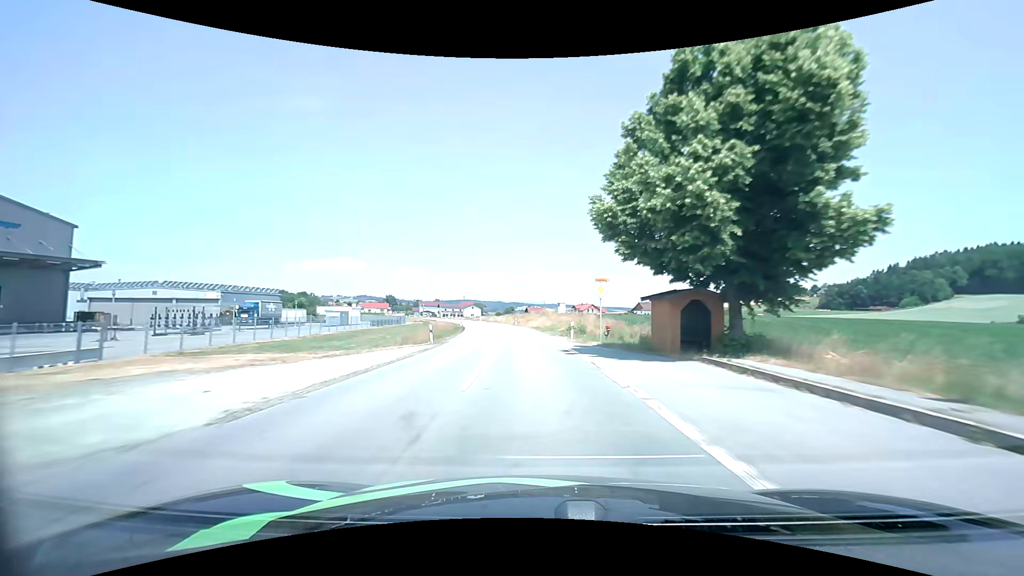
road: secondary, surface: asphalt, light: Day
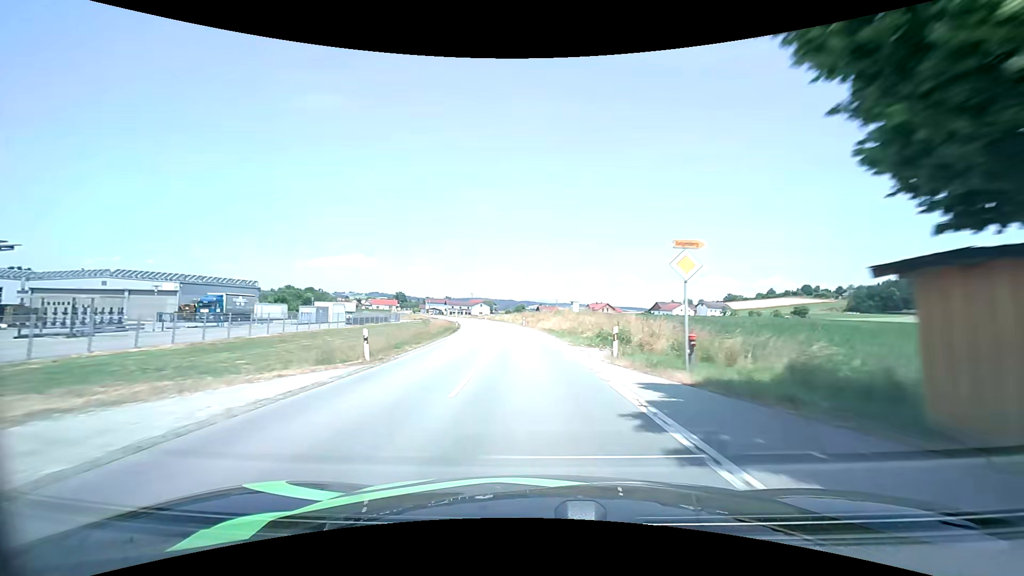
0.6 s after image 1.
(-0.2, +12.7) m; -2°
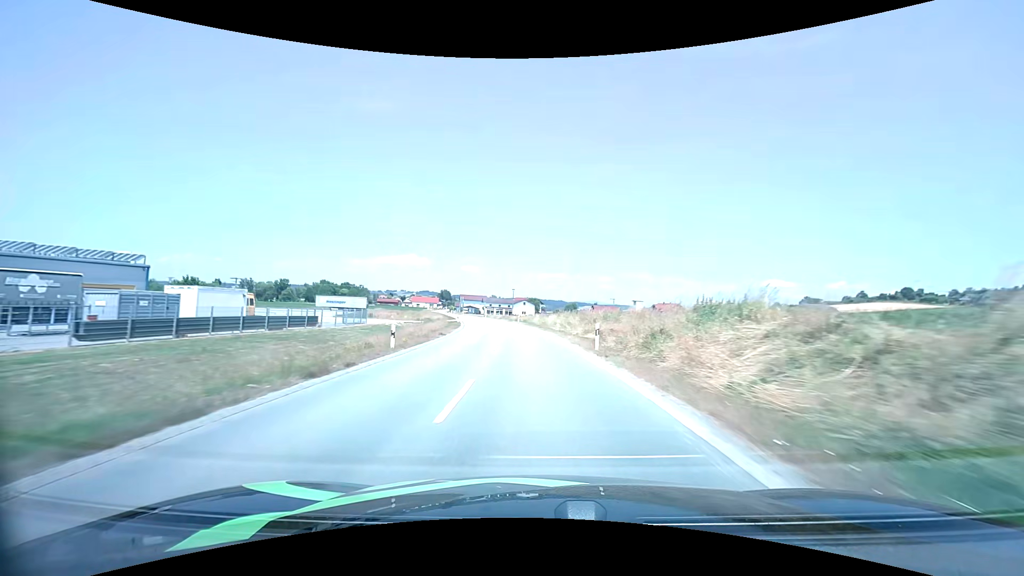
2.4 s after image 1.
(-1.6, +38.4) m; -5°
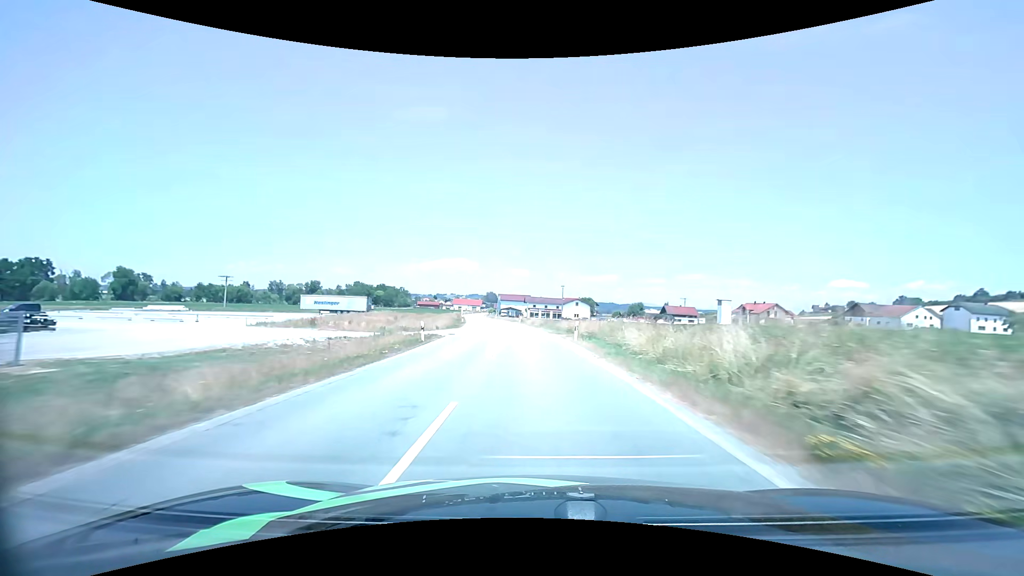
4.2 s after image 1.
(-1.8, +38.4) m; -6°
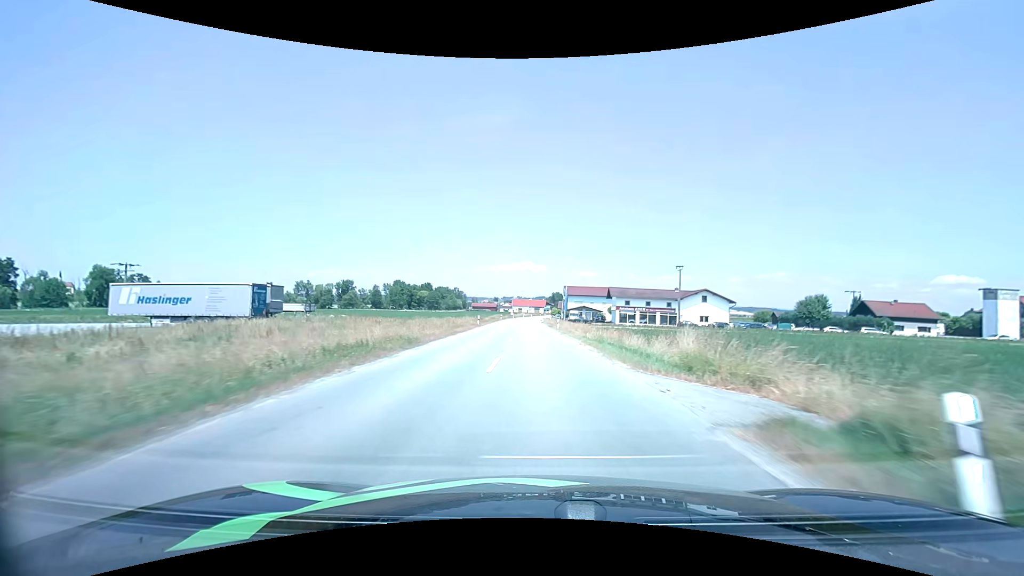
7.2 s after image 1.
(-4.8, +64.4) m; -8°
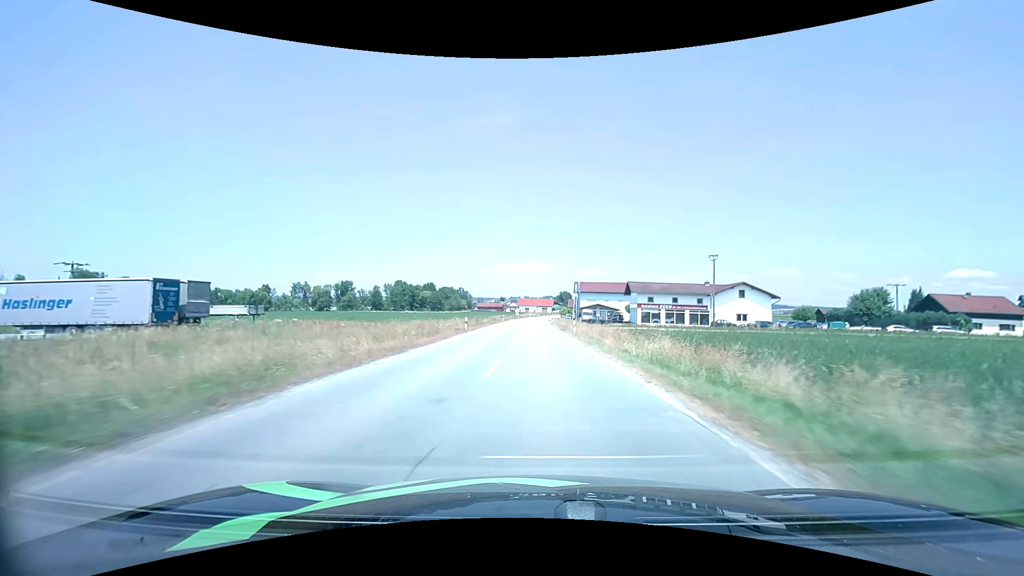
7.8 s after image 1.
(-0.1, +12.8) m; -1°
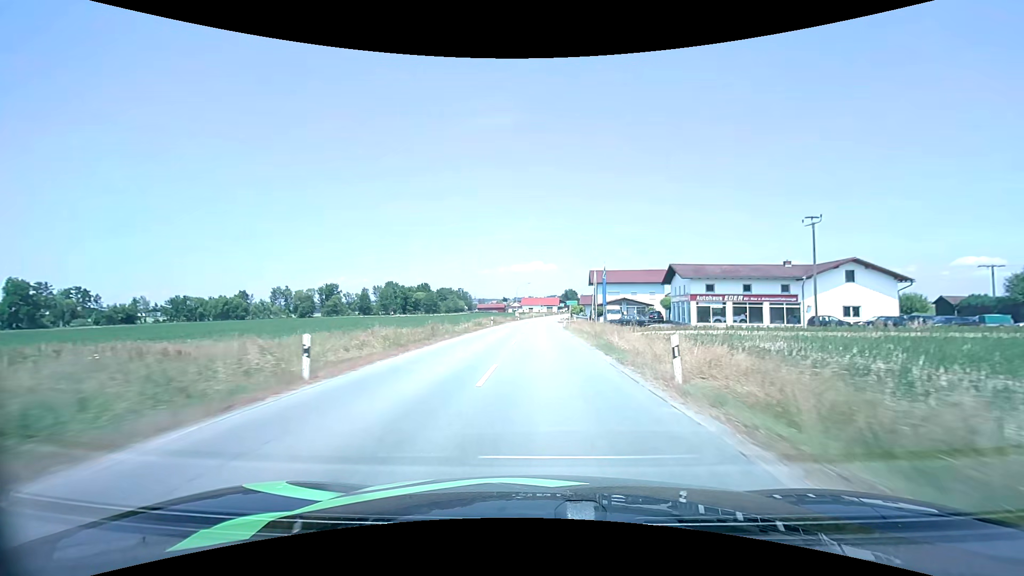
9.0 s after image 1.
(-0.1, +25.1) m; -1°
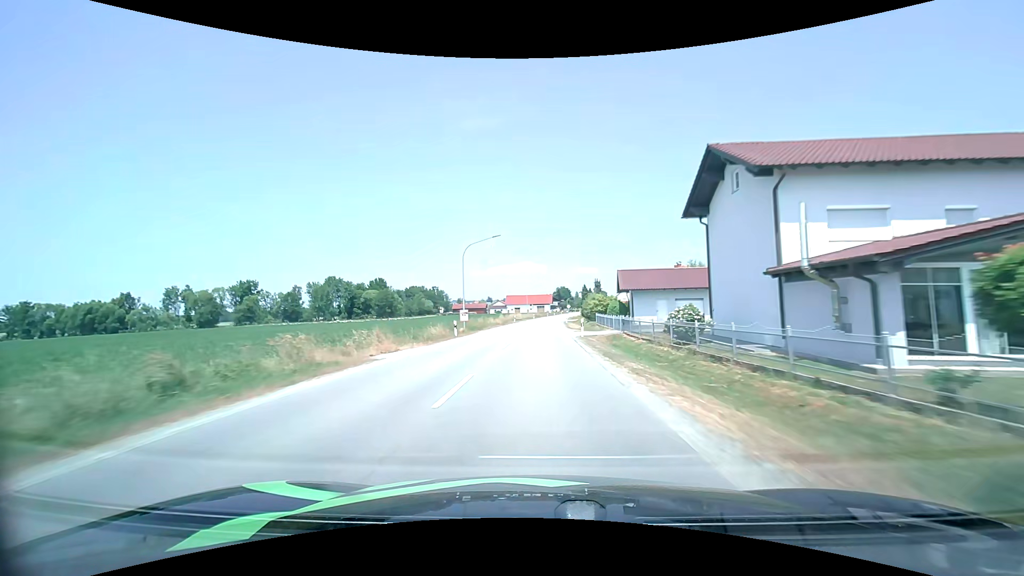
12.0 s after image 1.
(+0.6, +62.0) m; +1°
(0, +10) (0, +20) (0, +30) (0, +40) (+1, +50) (+1, +60) (+1, +70) (+2, +80) (+2, +90) (+3, +100) m
